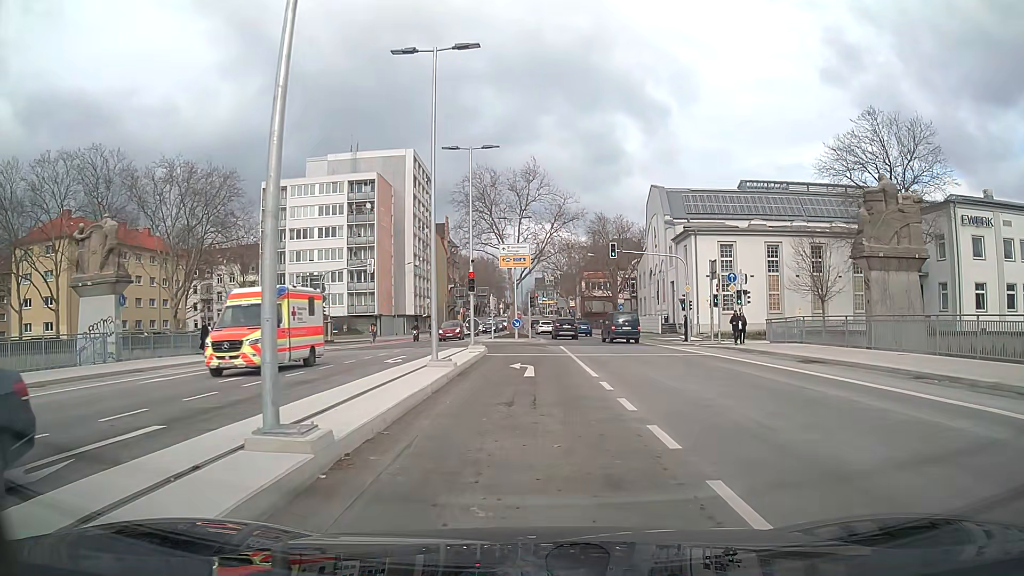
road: secondary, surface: asphalt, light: Day
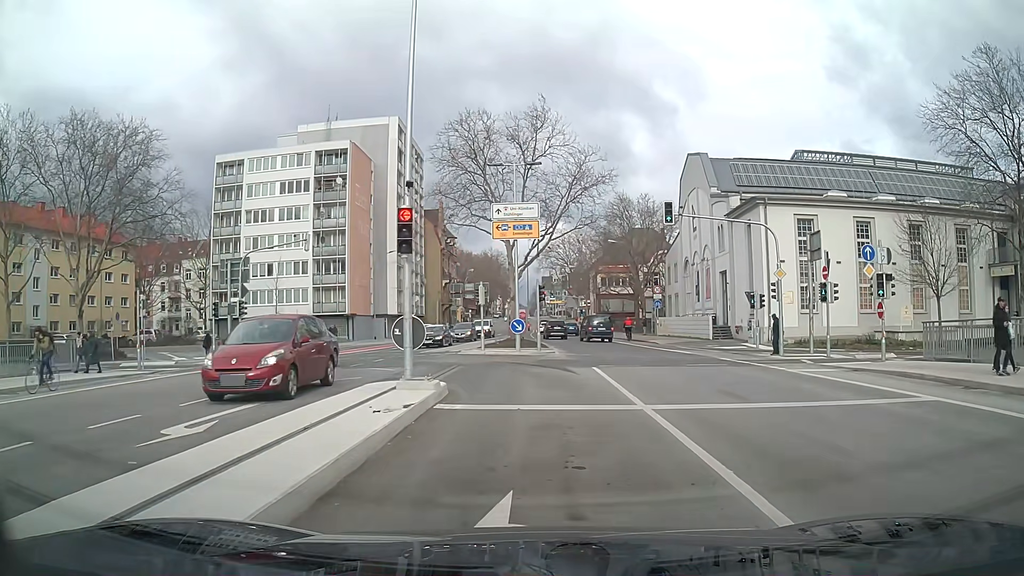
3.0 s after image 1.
(-0.1, +15.5) m; 0°
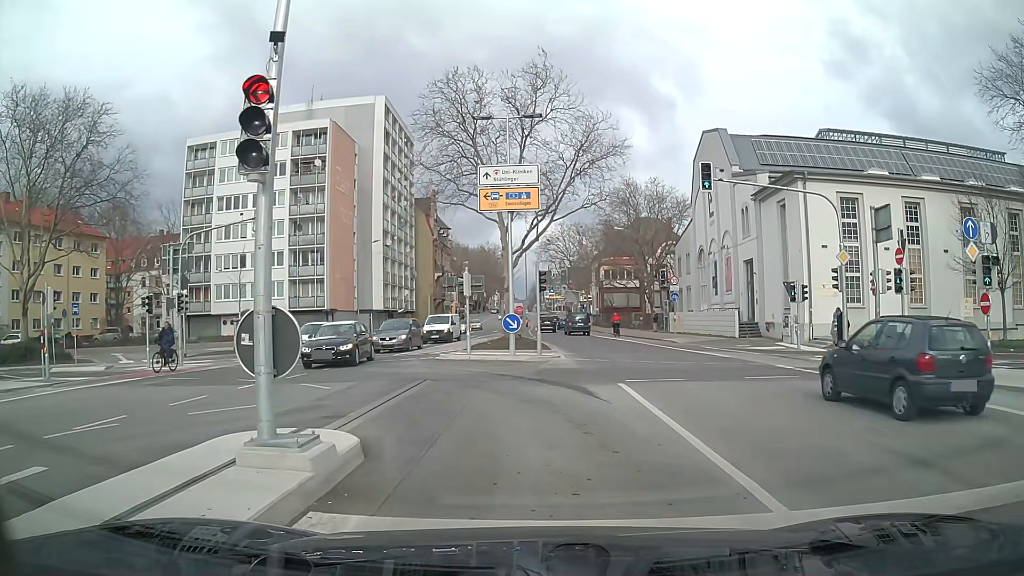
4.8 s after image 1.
(0.0, +6.1) m; 0°
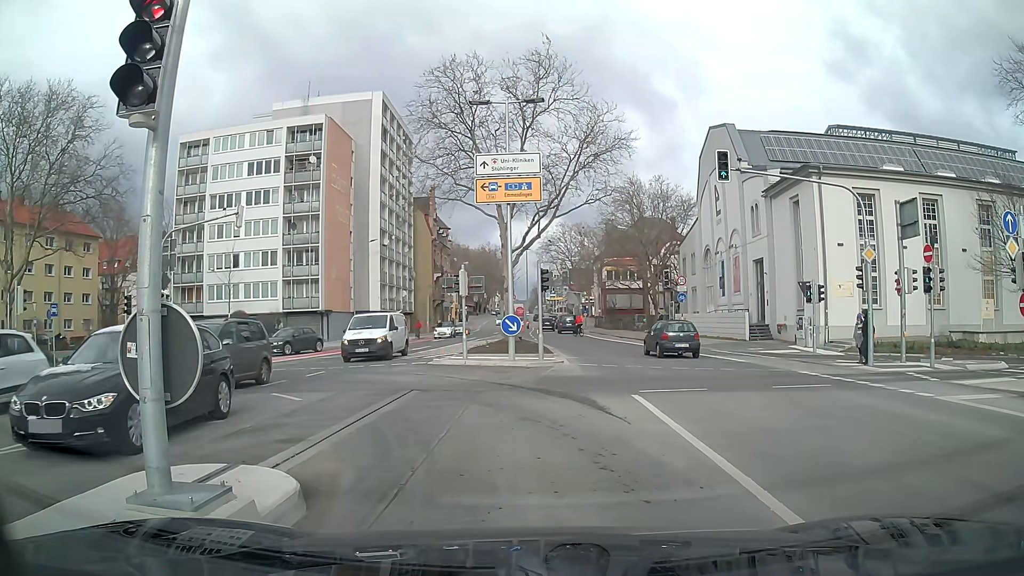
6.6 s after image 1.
(0.0, +1.6) m; 0°
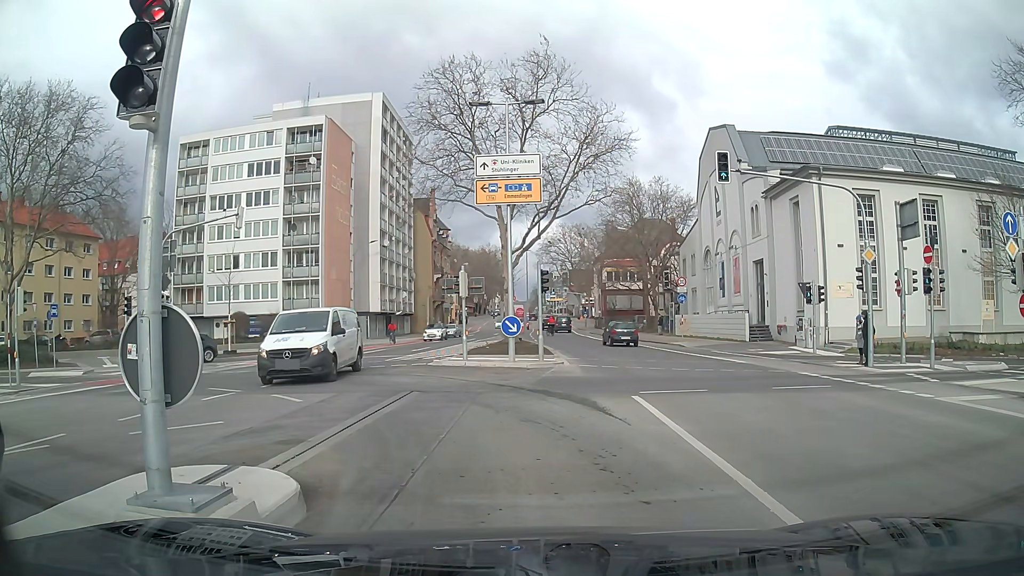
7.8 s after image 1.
(0.0, 0.0) m; 0°
